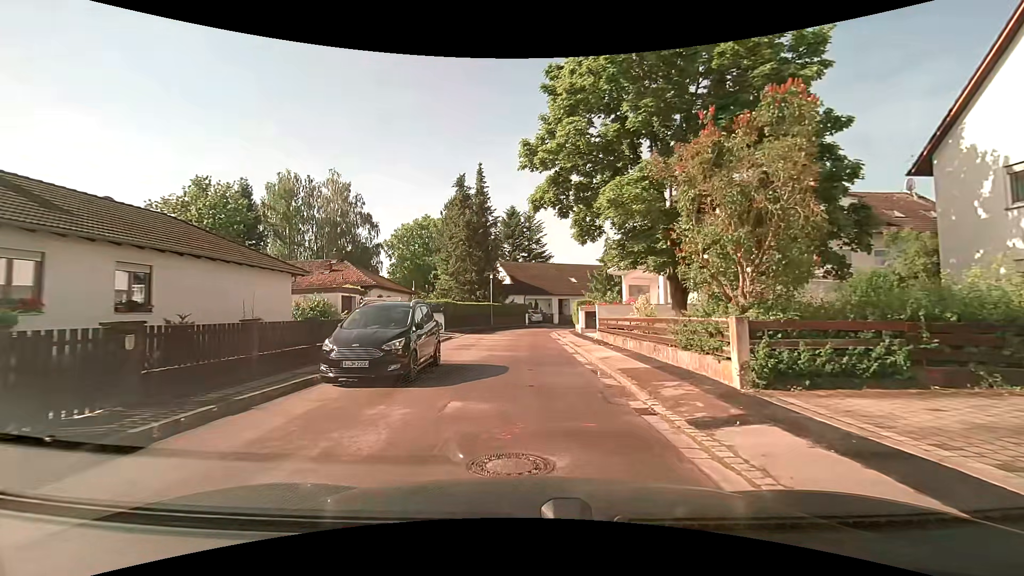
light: Day
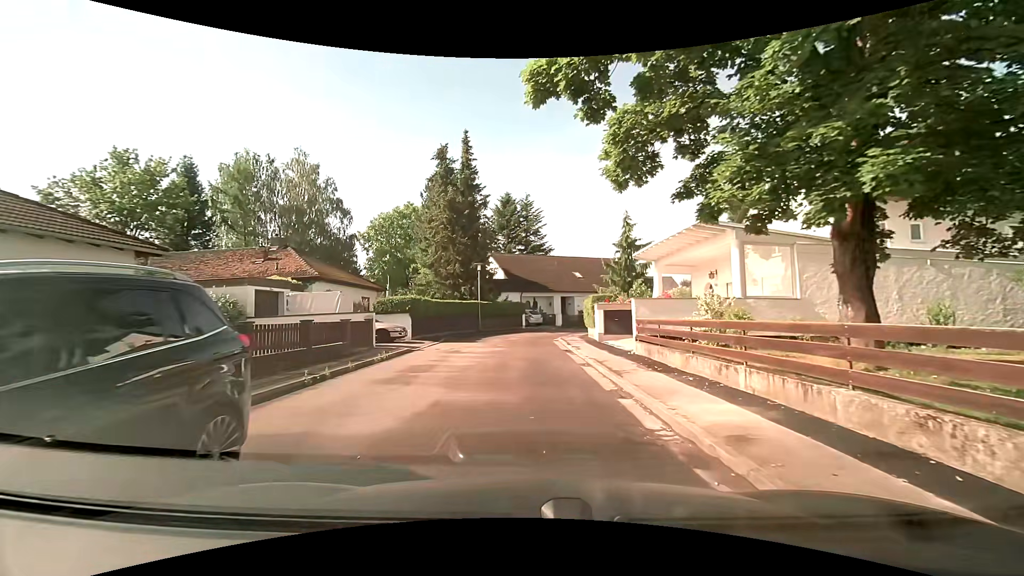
(+0.1, +9.0) m; +1°
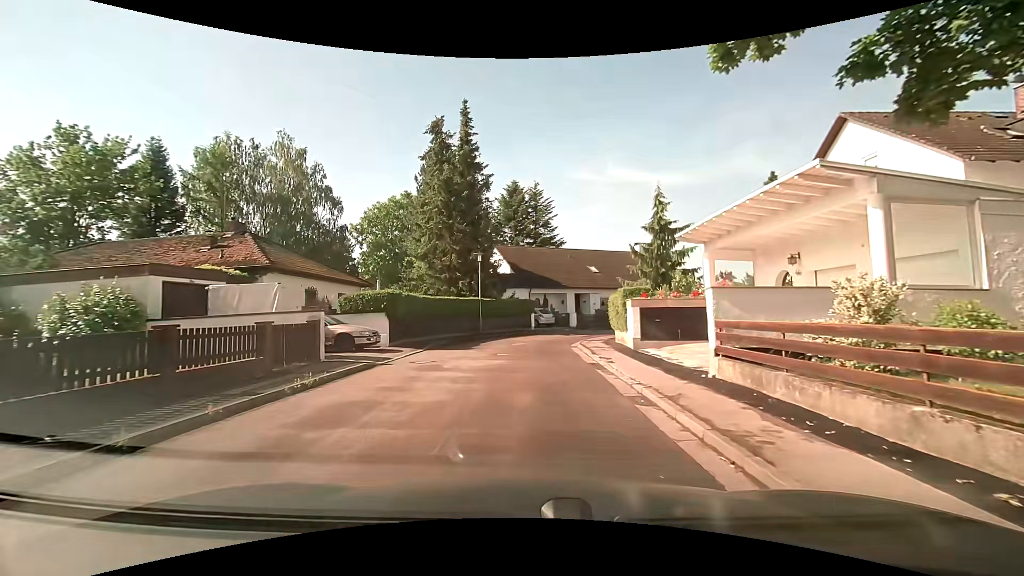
(-0.1, +5.7) m; -1°
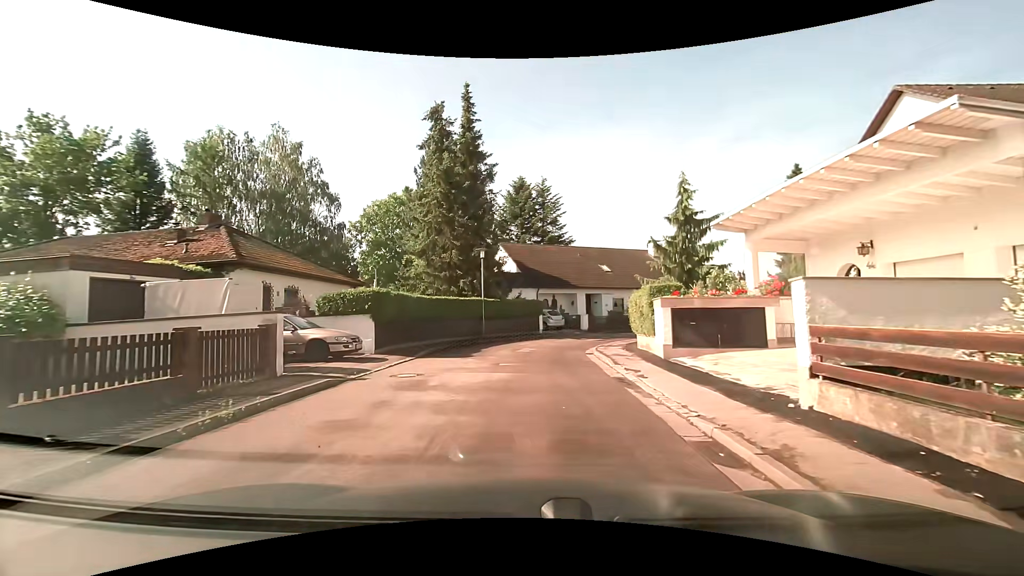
(0.0, +2.8) m; -1°
